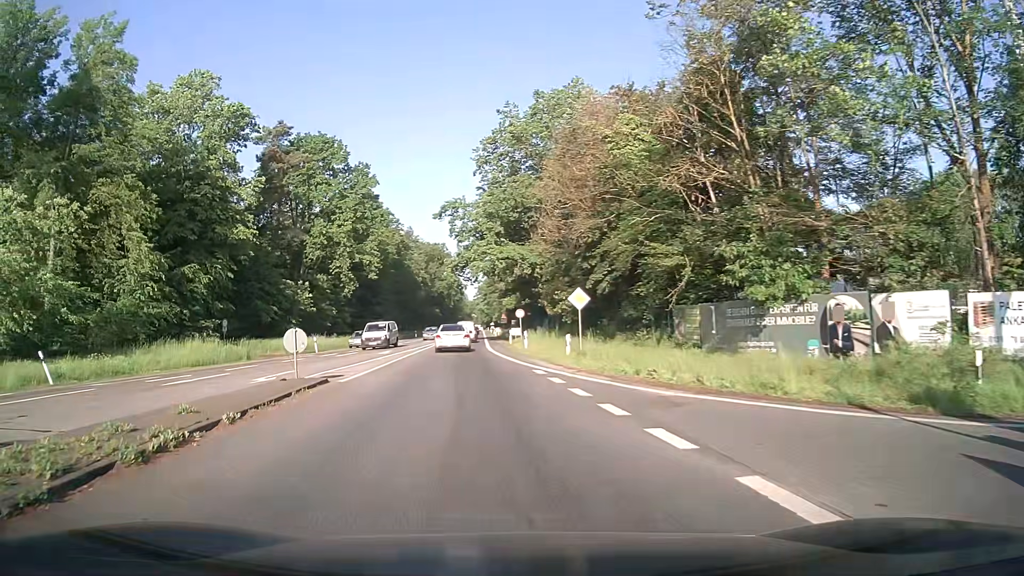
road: secondary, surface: asphalt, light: Day
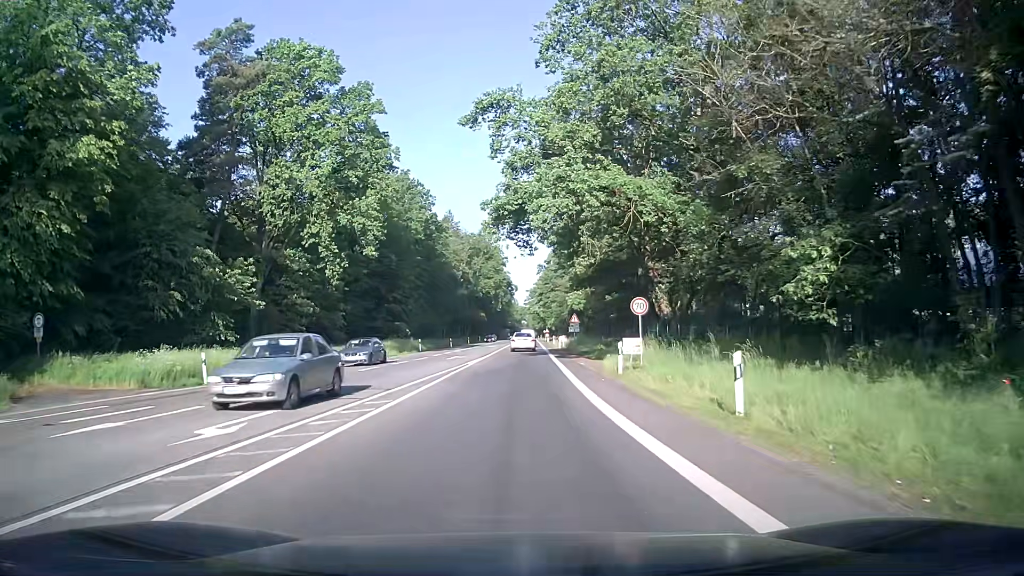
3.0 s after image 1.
(-2.2, +28.3) m; -4°
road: secondary_link
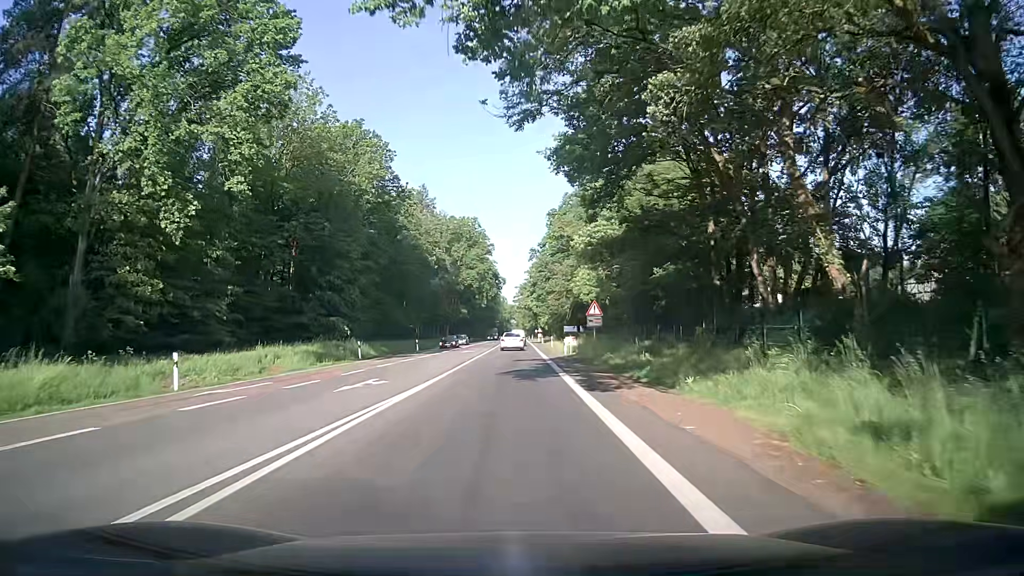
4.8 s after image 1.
(+0.2, +21.9) m; +1°
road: secondary
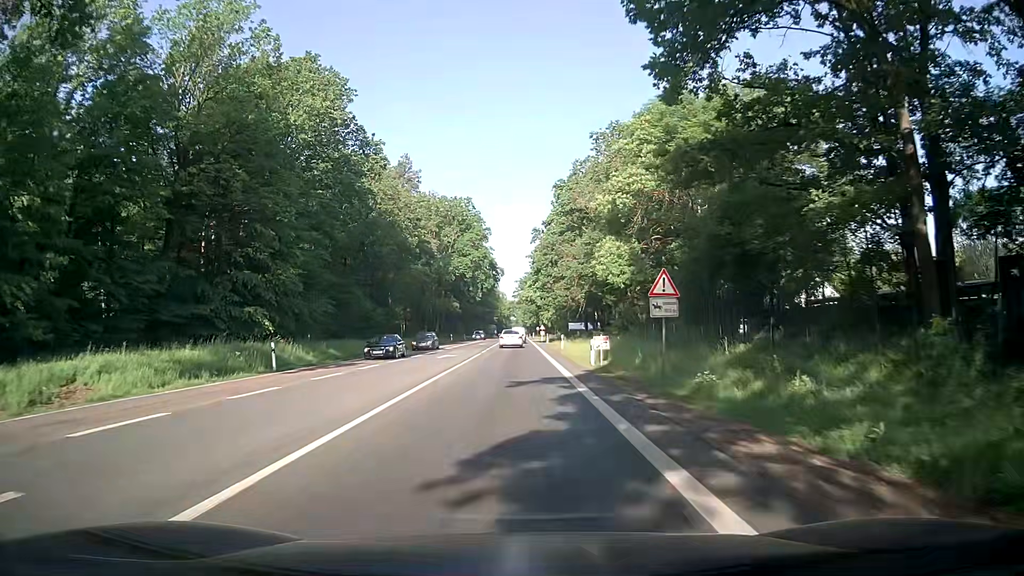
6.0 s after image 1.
(0.0, +16.6) m; +1°
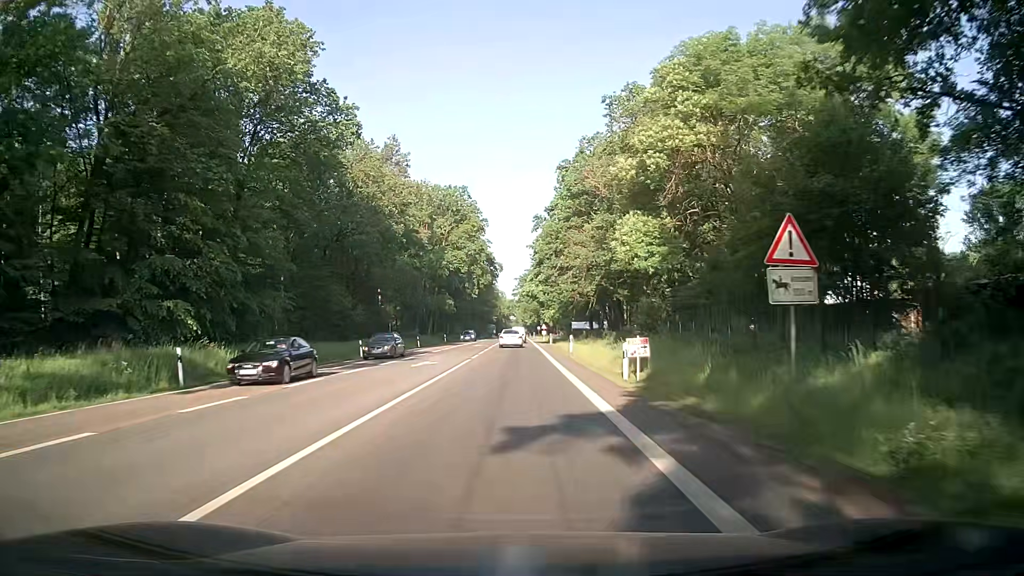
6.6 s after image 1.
(-0.1, +8.8) m; 0°
(0, +10) (0, +20) (0, +30) (0, +40) (0, +50) (0, +60) (-1, +70) (-1, +80) (-1, +90) (-1, +100) m
